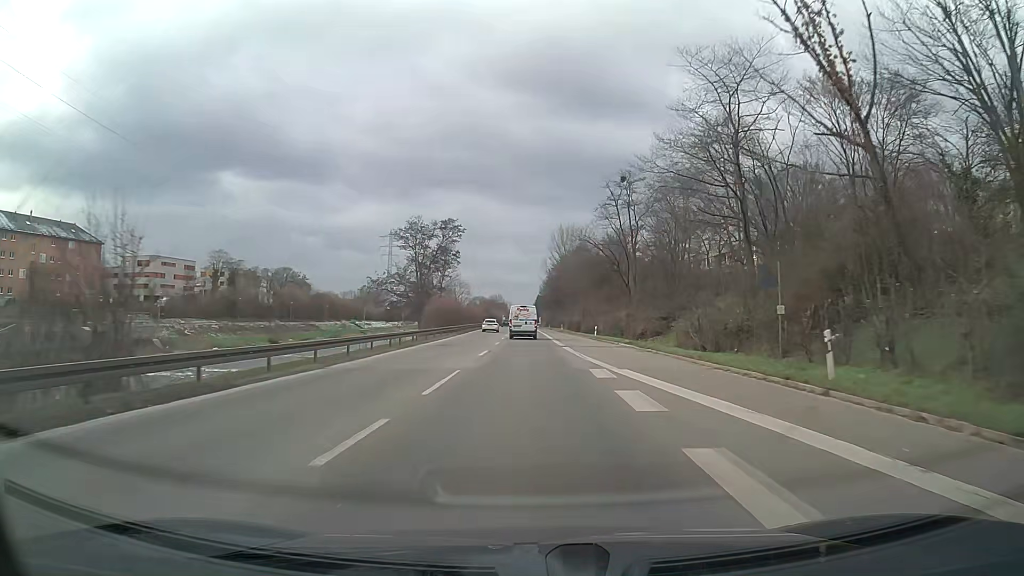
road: trunk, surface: asphalt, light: Day
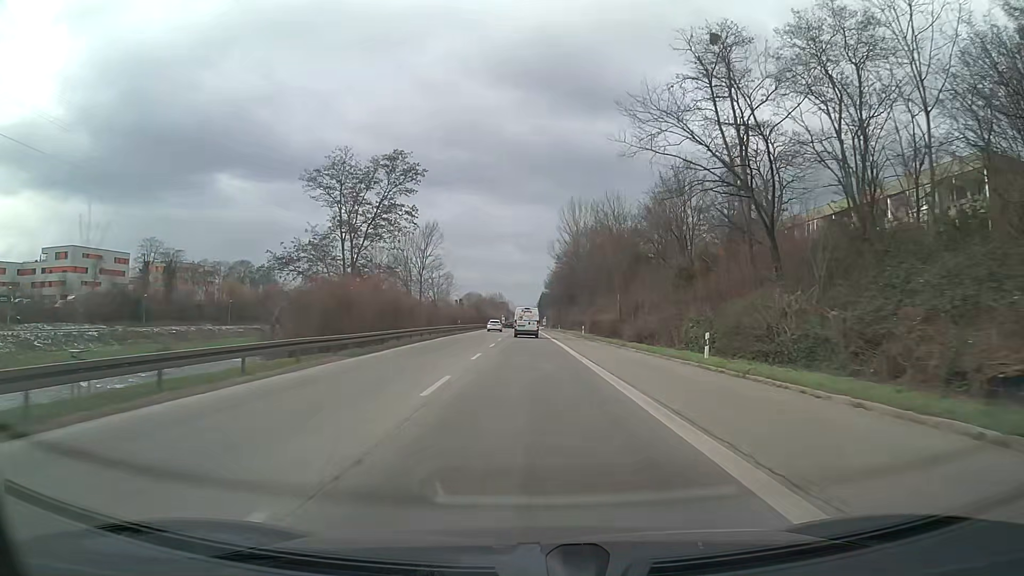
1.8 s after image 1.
(-0.1, +37.9) m; 0°
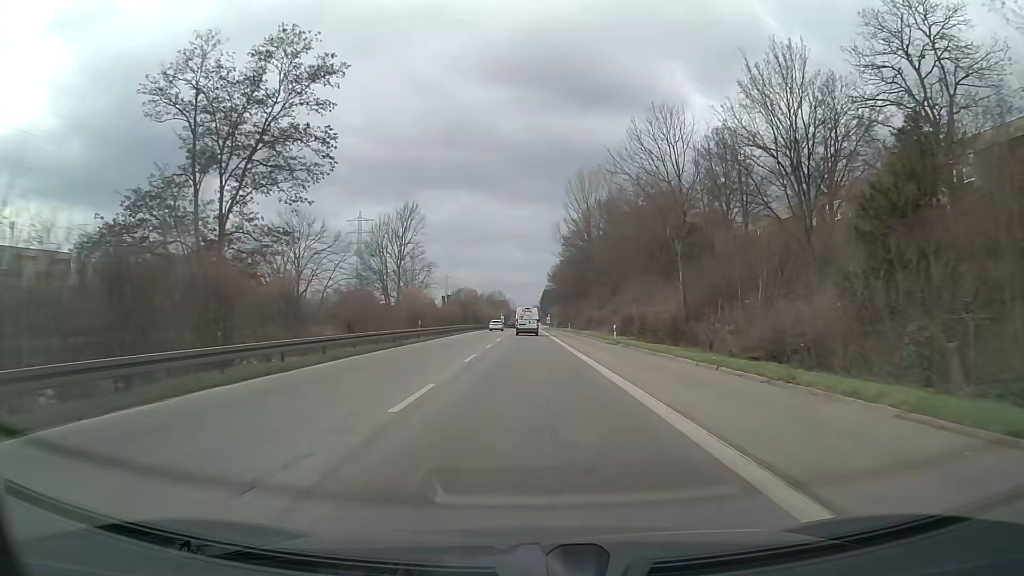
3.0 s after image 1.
(0.0, +25.2) m; 0°
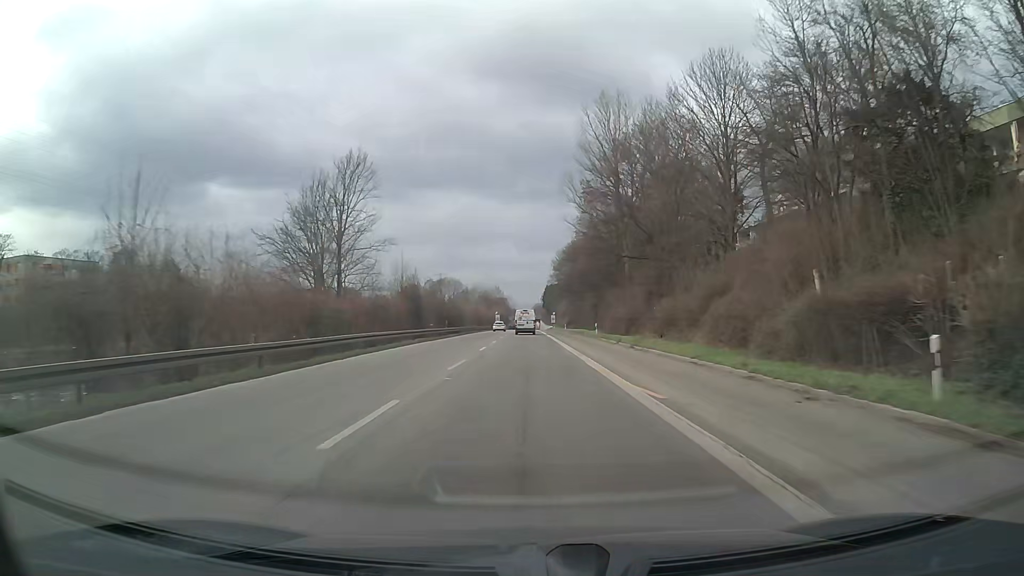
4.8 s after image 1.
(-0.1, +37.6) m; 0°
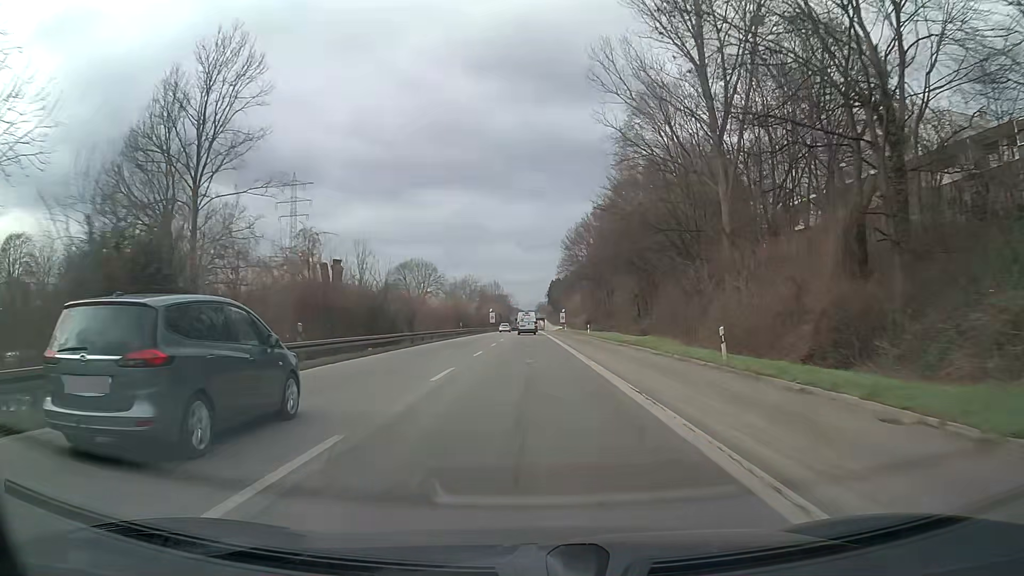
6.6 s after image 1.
(-0.1, +37.4) m; 0°
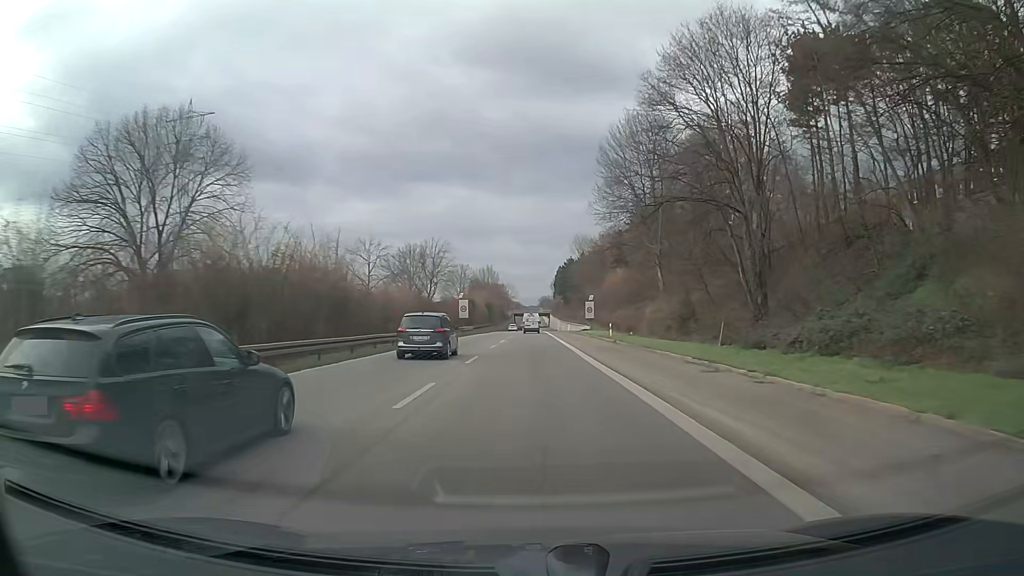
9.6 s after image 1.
(-0.3, +62.8) m; 0°
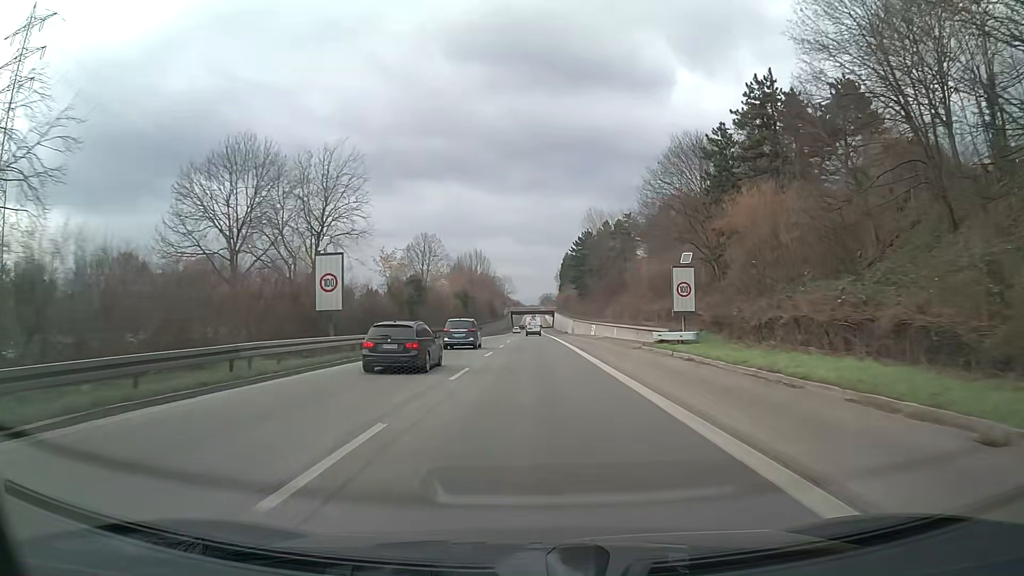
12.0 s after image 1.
(+0.1, +51.4) m; 0°
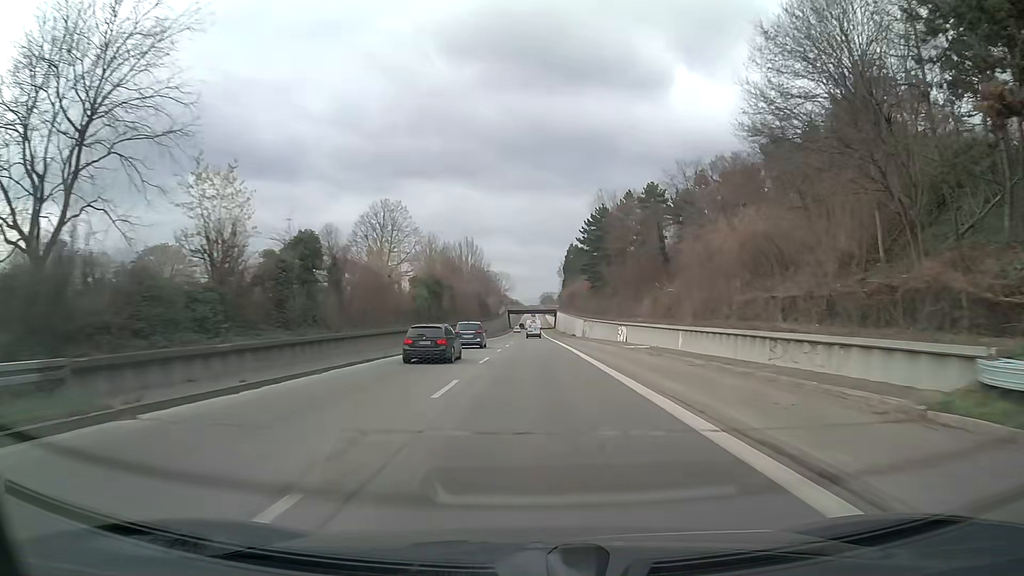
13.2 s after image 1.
(0.0, +26.5) m; 0°
